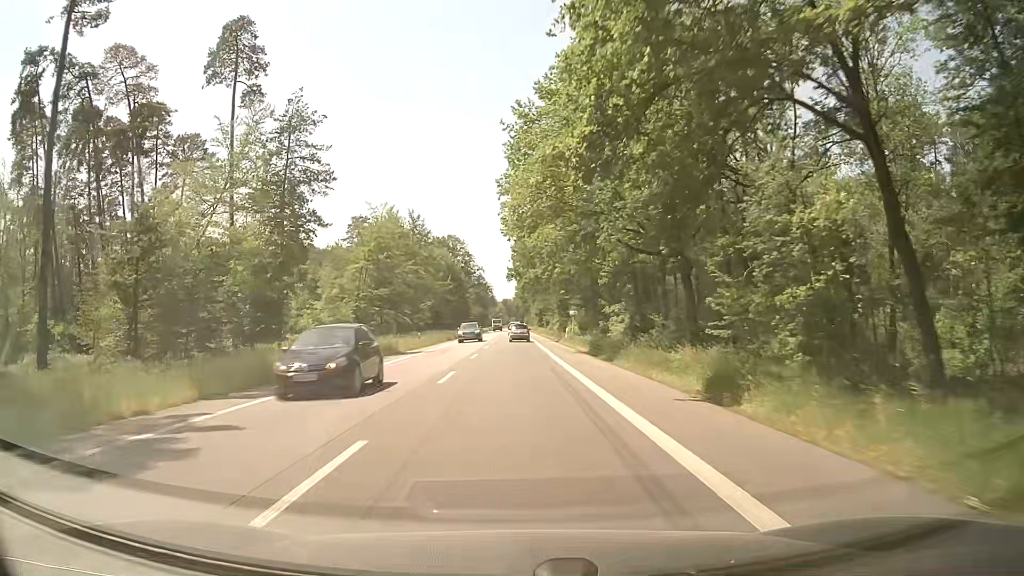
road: secondary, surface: asphalt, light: Day
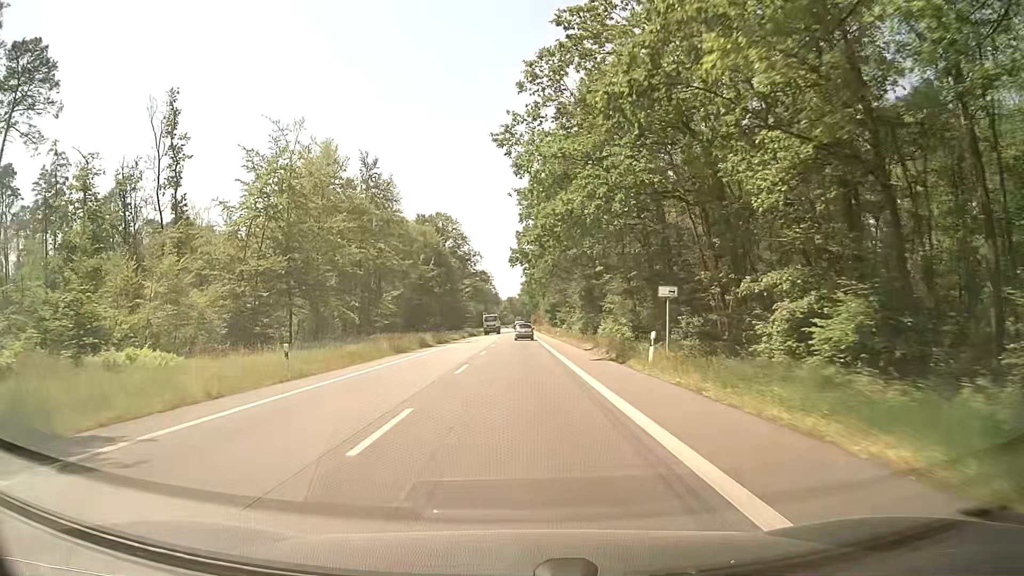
(-0.1, +32.3) m; 0°
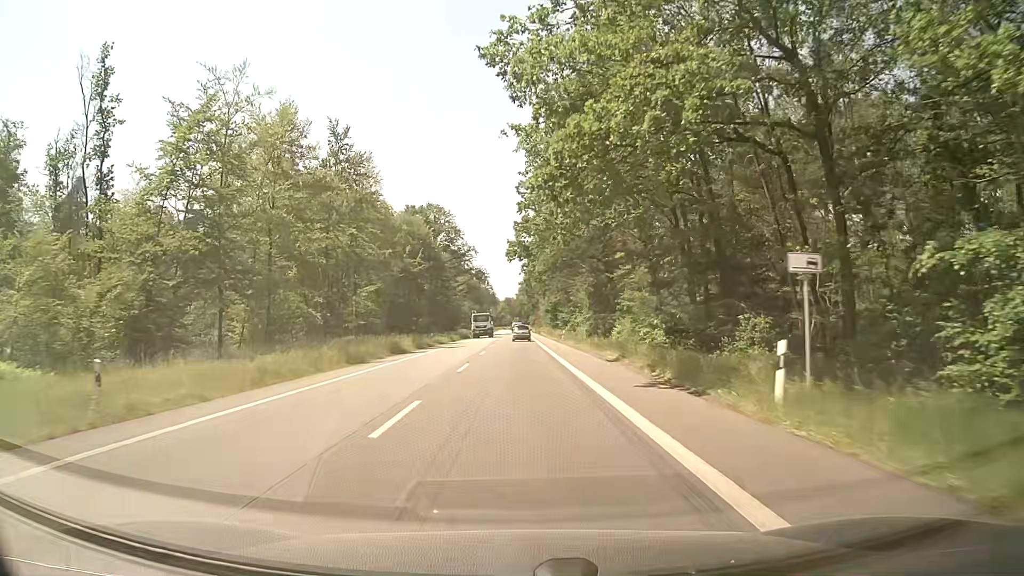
(-0.1, +10.7) m; -1°
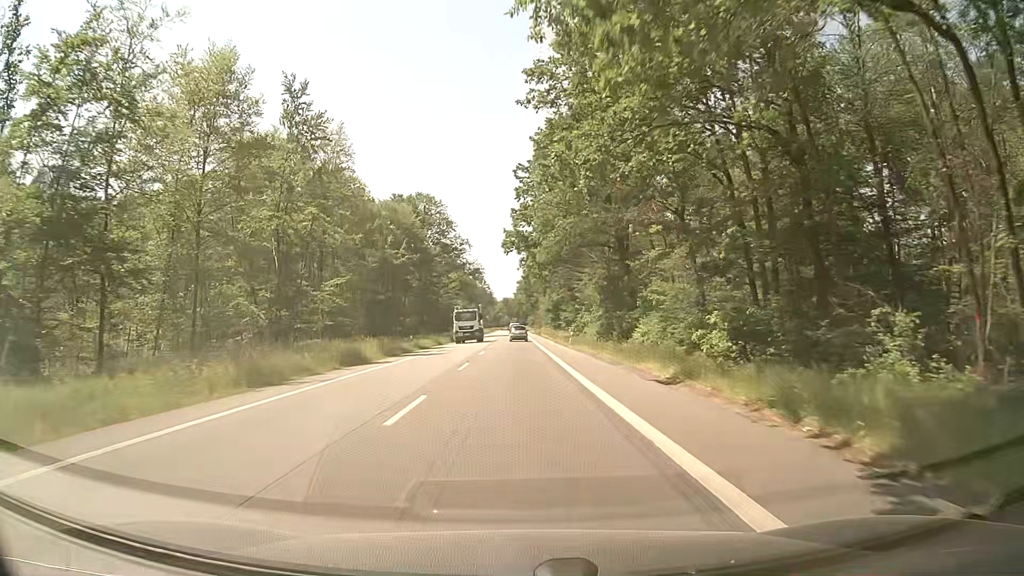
(+0.1, +10.7) m; 0°
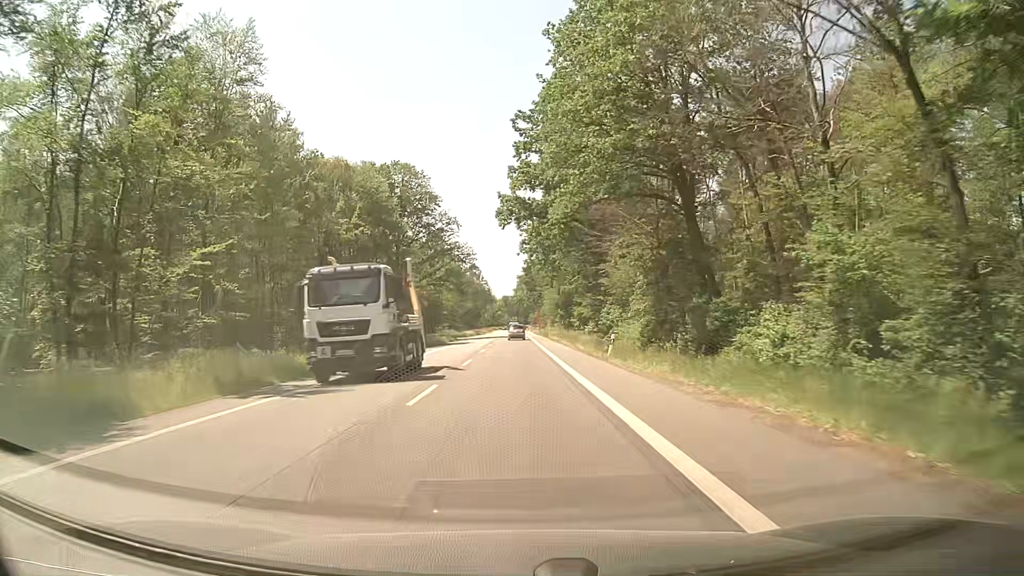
(+0.1, +21.5) m; 0°
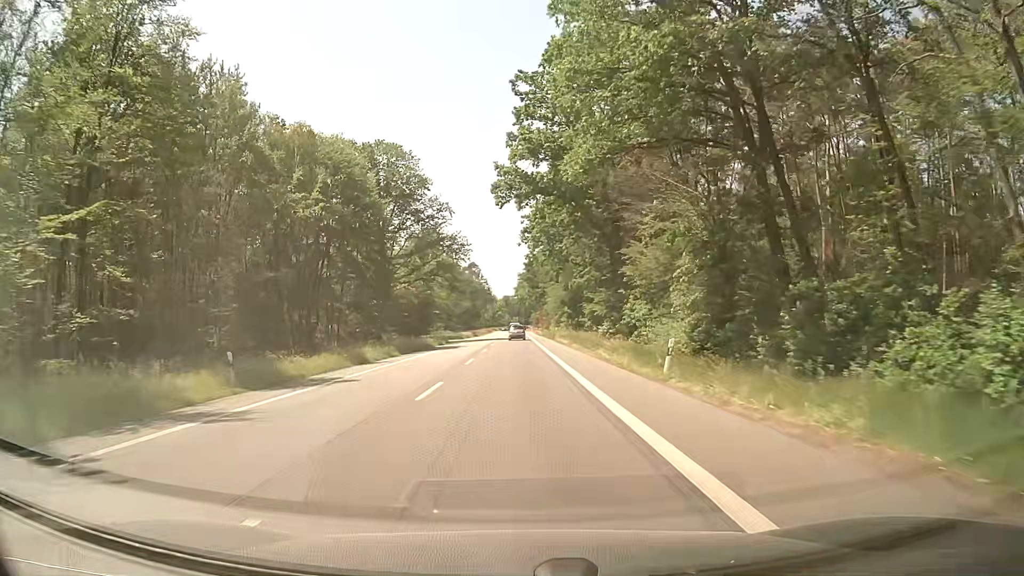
(0.0, +10.8) m; 0°
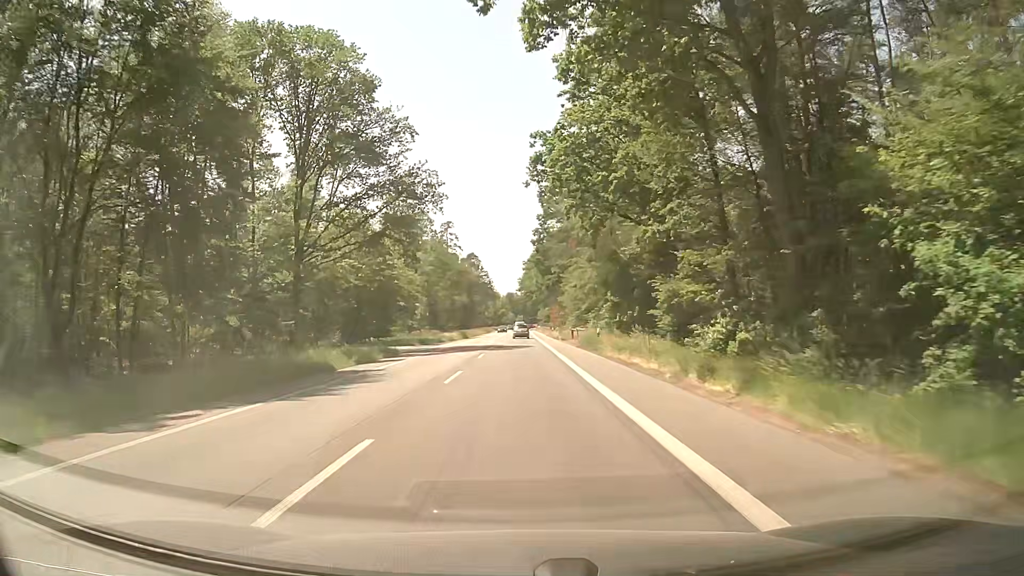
(0.0, +32.1) m; 0°
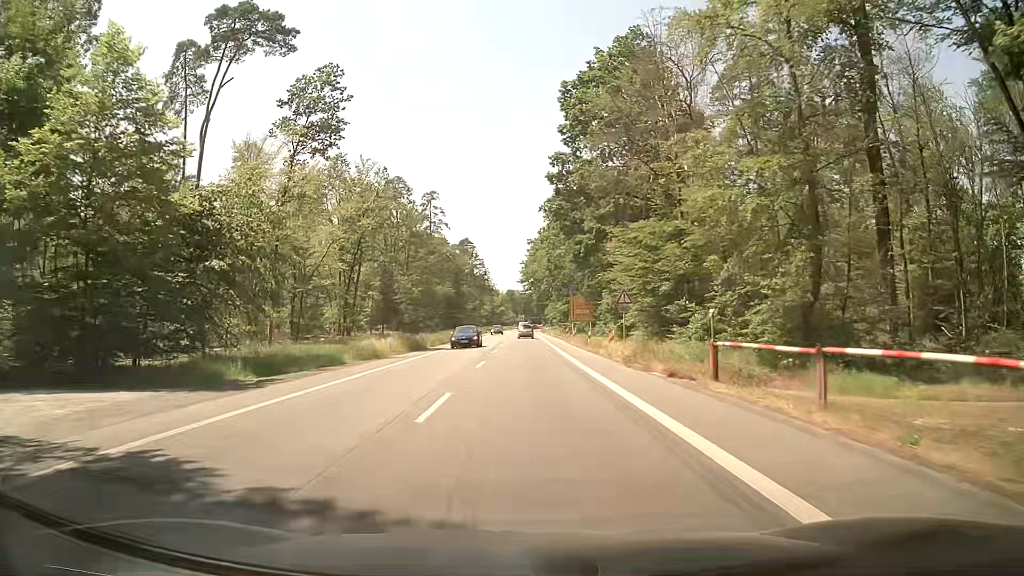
(-0.1, +41.8) m; -1°
(0, +10) (0, +20) (+1, +30) (+1, +40) (+1, +50) (+1, +60) (+2, +70) (+2, +80) (+2, +90) (+3, +100) m
